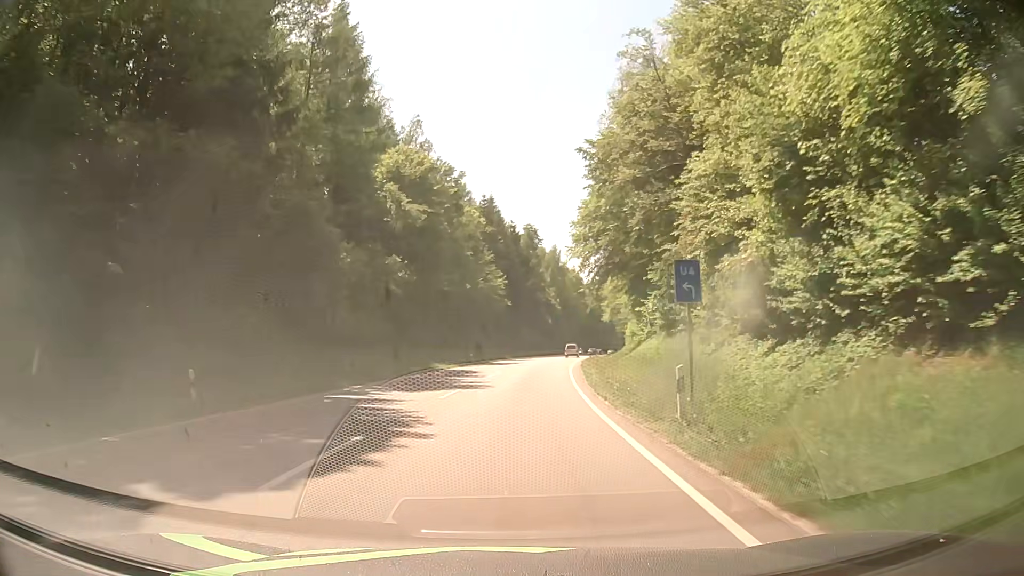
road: secondary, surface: asphalt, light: Day
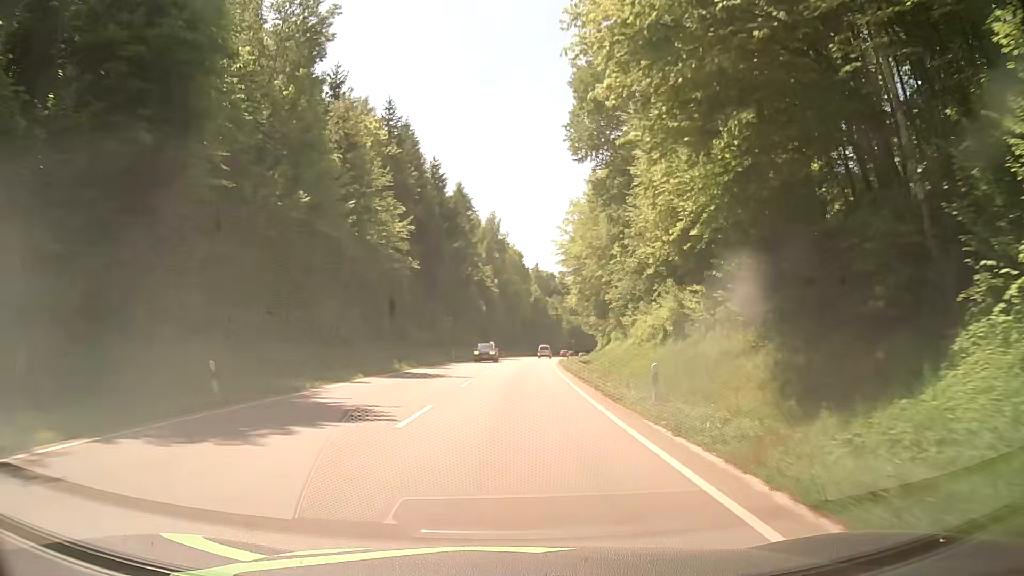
(+2.3, +43.2) m; +6°
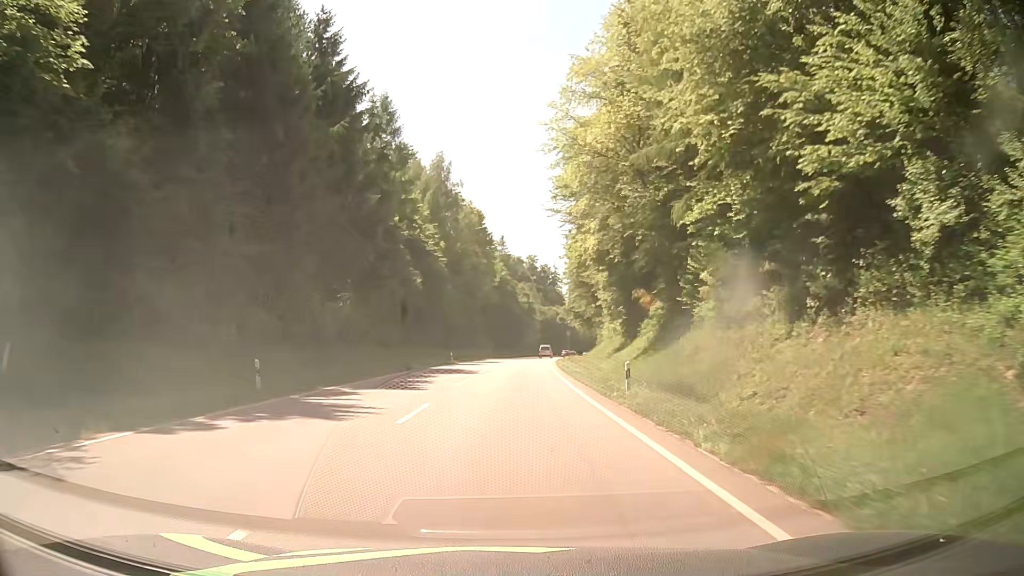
(+1.2, +43.3) m; +3°
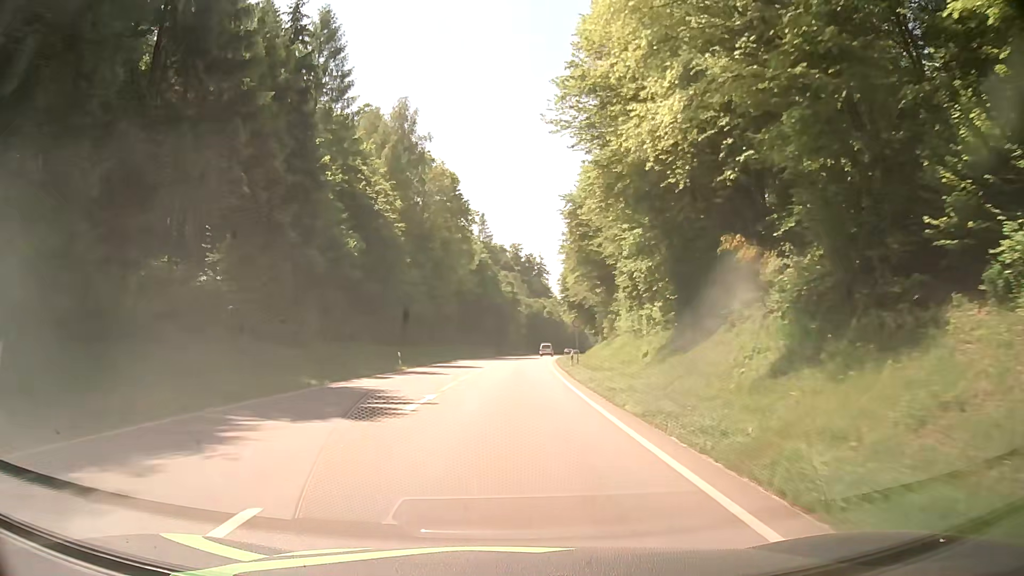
(+0.2, +21.6) m; +1°
(0, +10) (+1, +20) (+1, +30) (+1, +40) (+2, +50) (+3, +60) (+4, +70) (+5, +80) (+6, +90) (+7, +100) m
